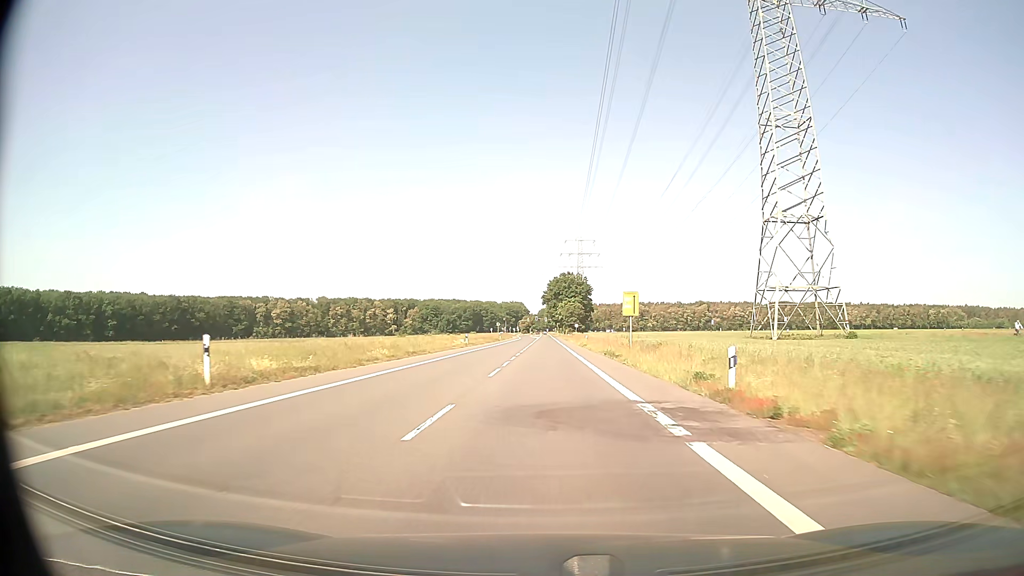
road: secondary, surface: asphalt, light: Day
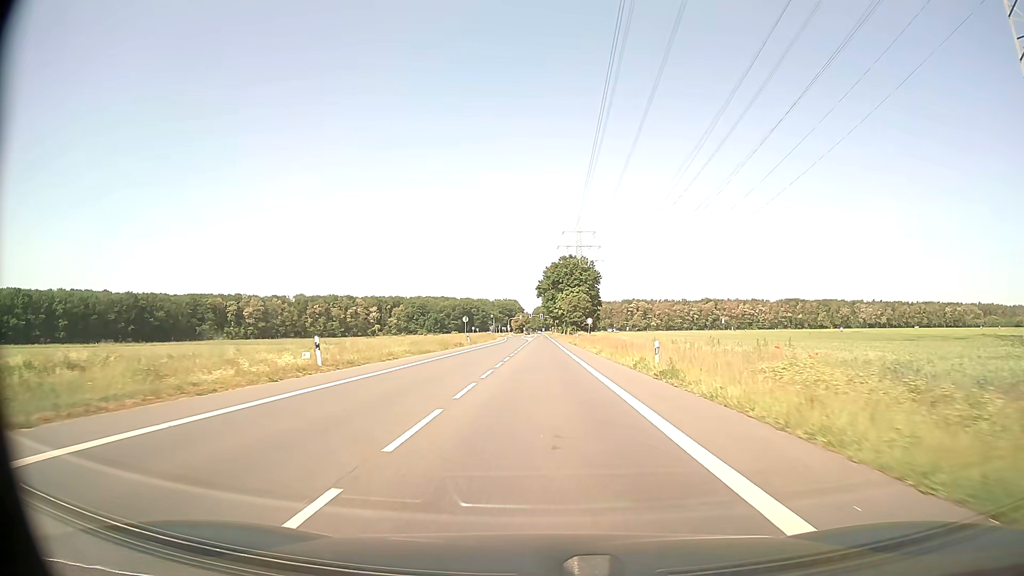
(+0.2, +42.9) m; 0°
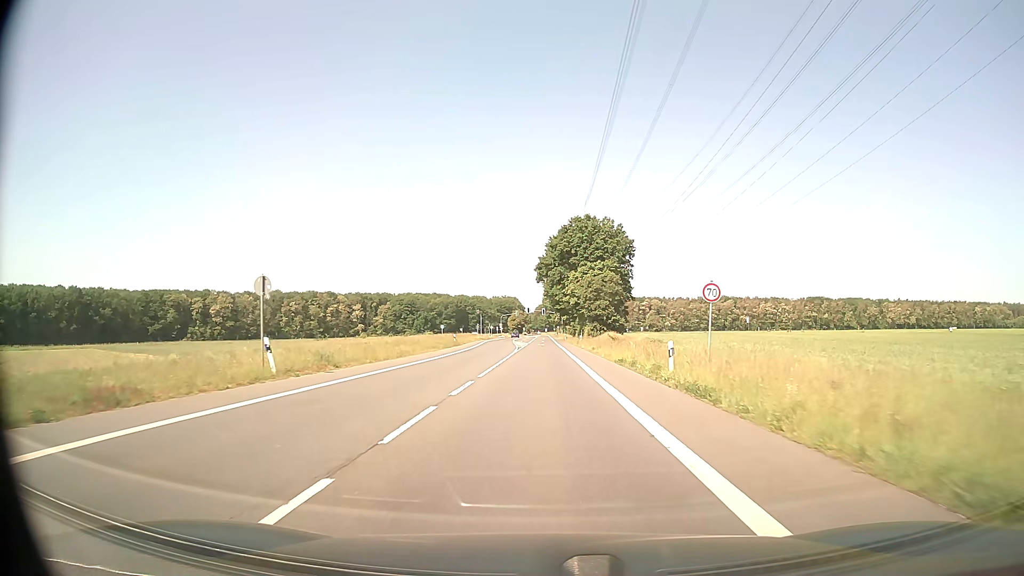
(0.0, +53.6) m; 0°
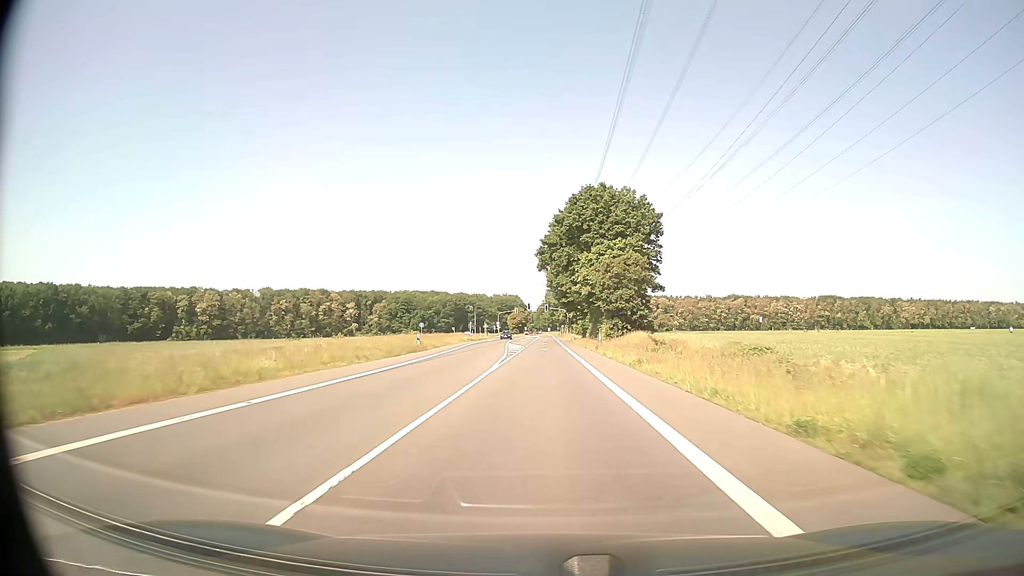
(0.0, +21.5) m; 0°
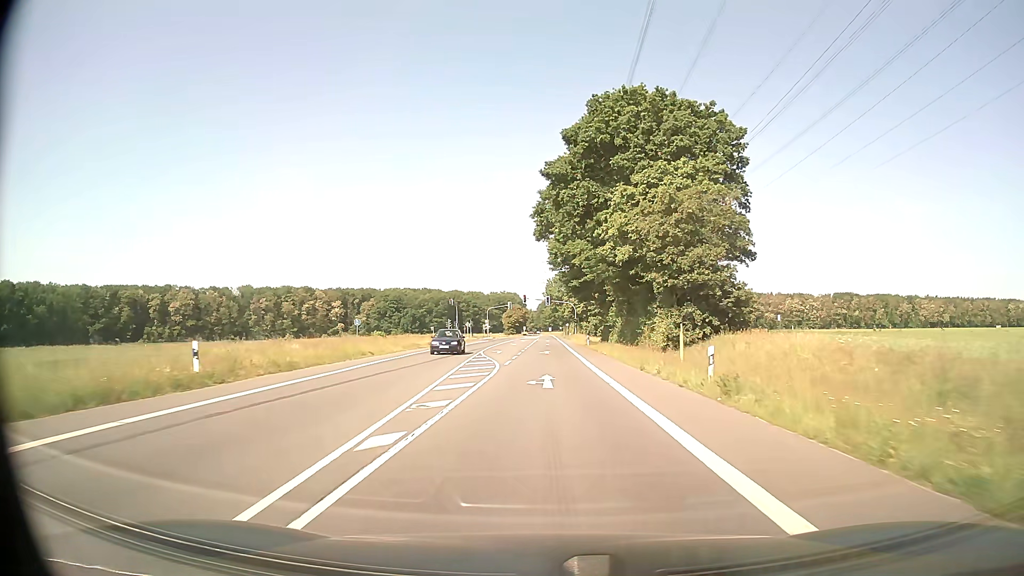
(0.0, +32.2) m; 0°
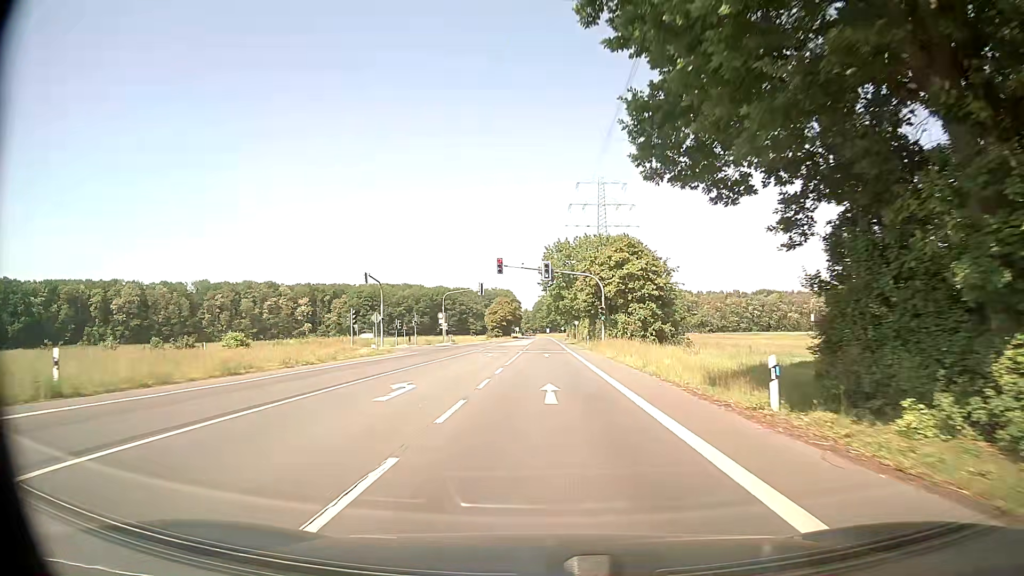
(+0.1, +53.6) m; 0°
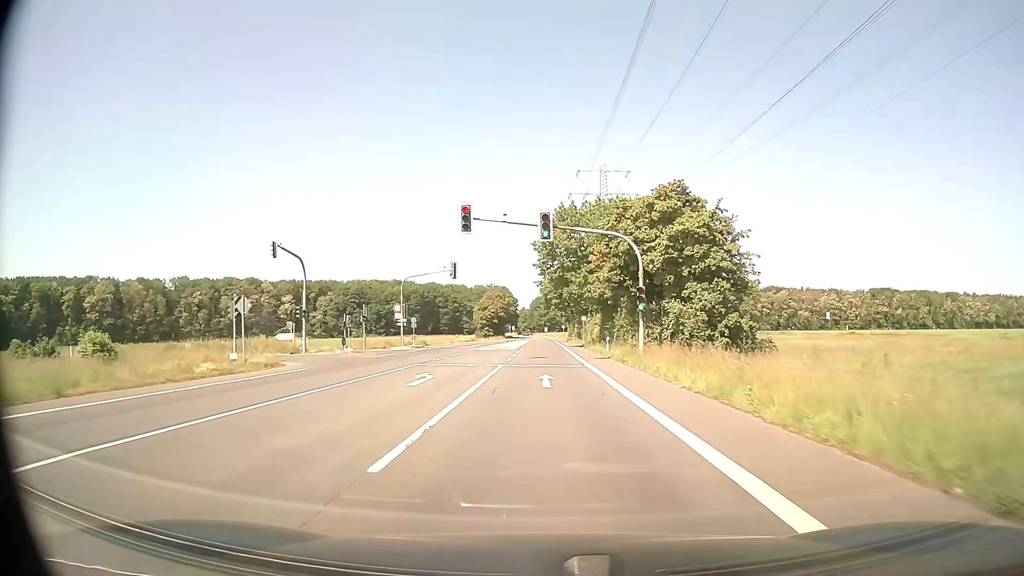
(0.0, +21.5) m; 0°
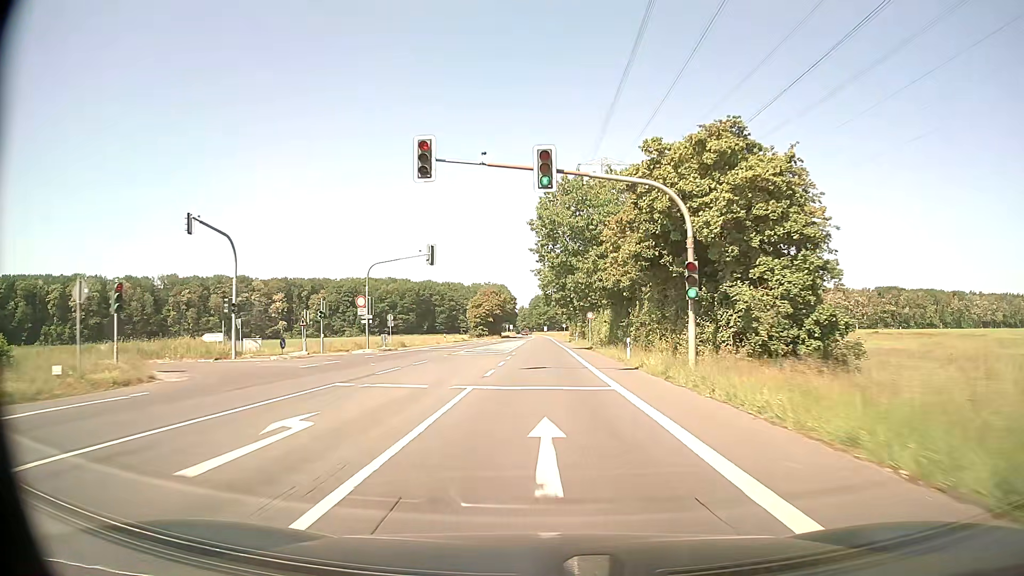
(0.0, +10.7) m; 0°
(0, +10) (0, +20) (0, +30) (0, +40) (0, +50) (0, +60) (0, +70) (0, +80) (0, +90) (0, +100) m
